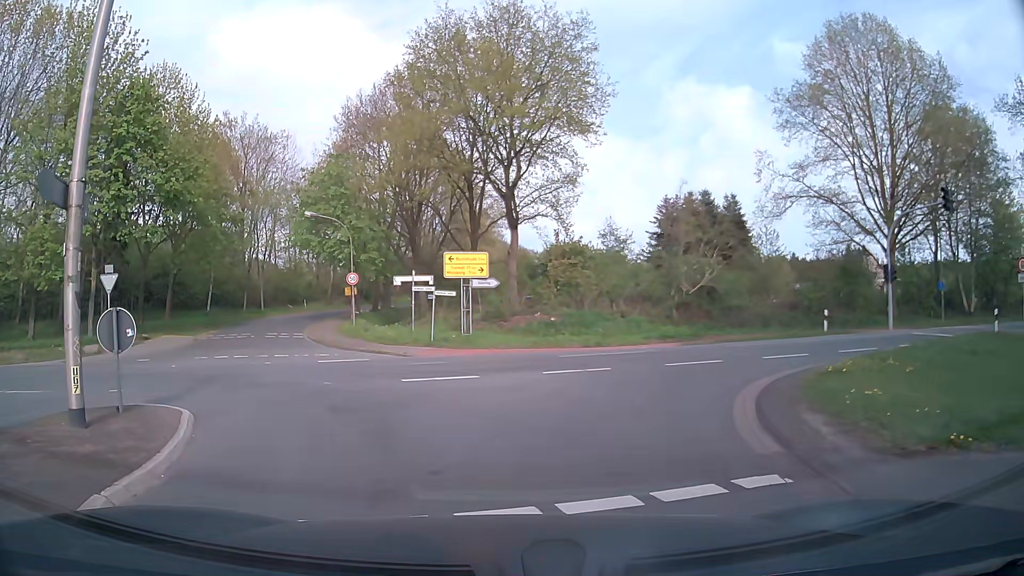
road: primary_link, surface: asphalt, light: Day
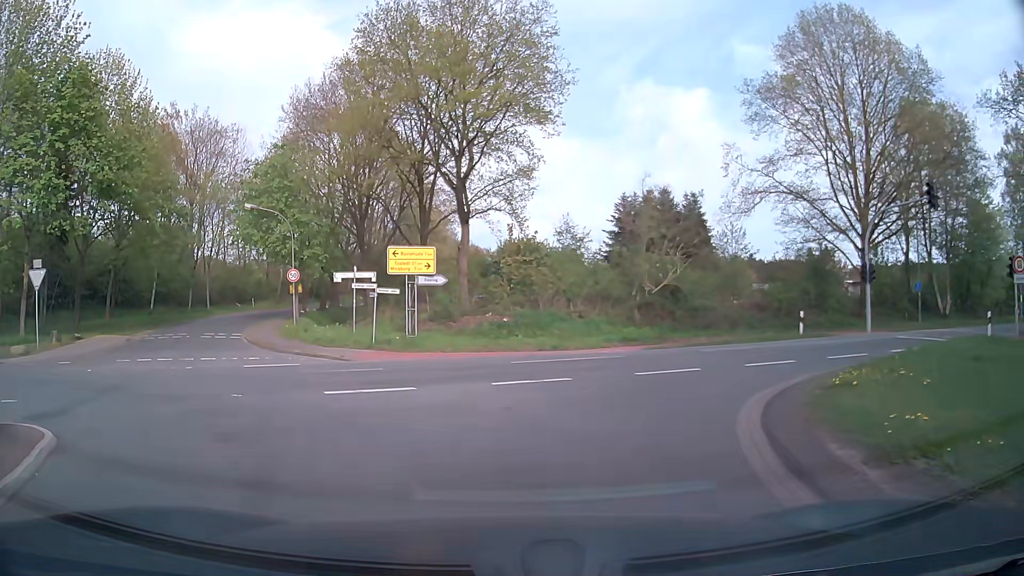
(+0.1, +2.2) m; +5°
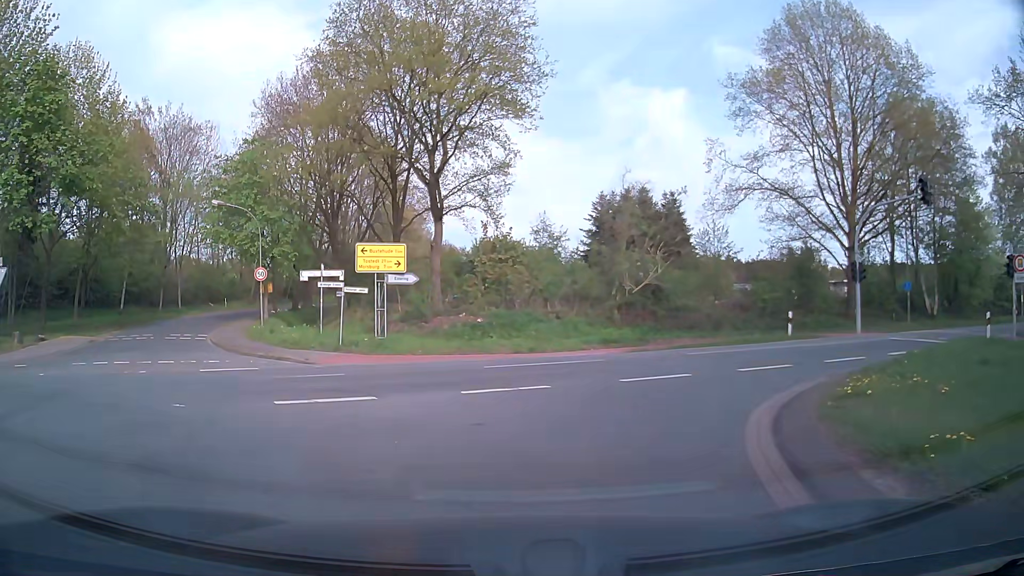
(0.0, +1.2) m; +1°
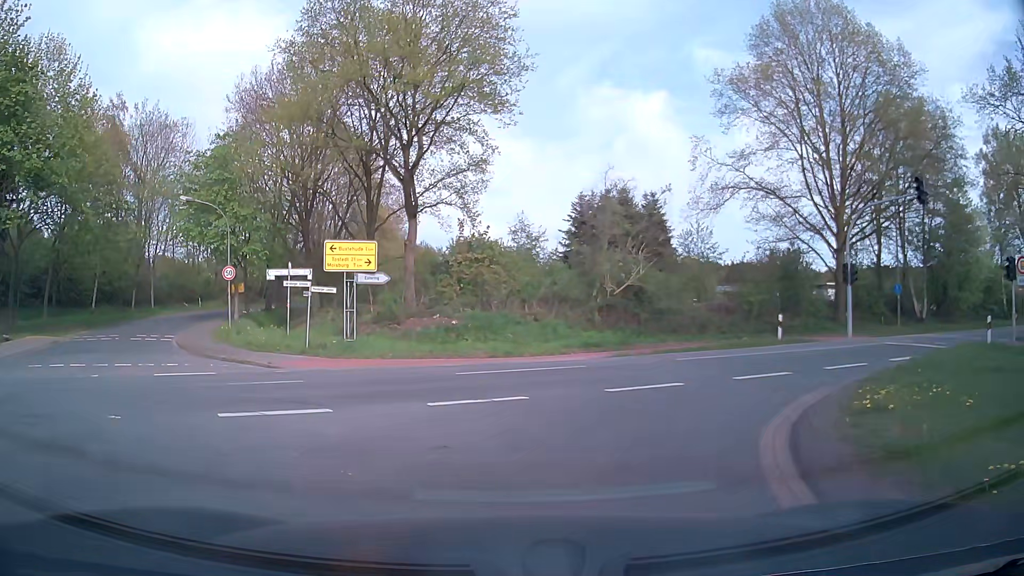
(0.0, +1.2) m; +4°
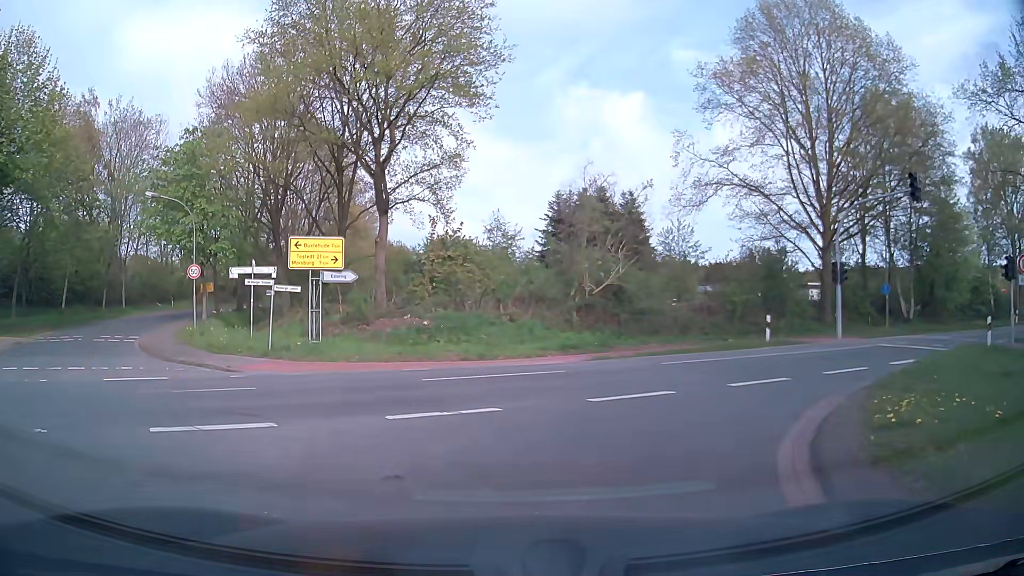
(0.0, +1.2) m; +2°
